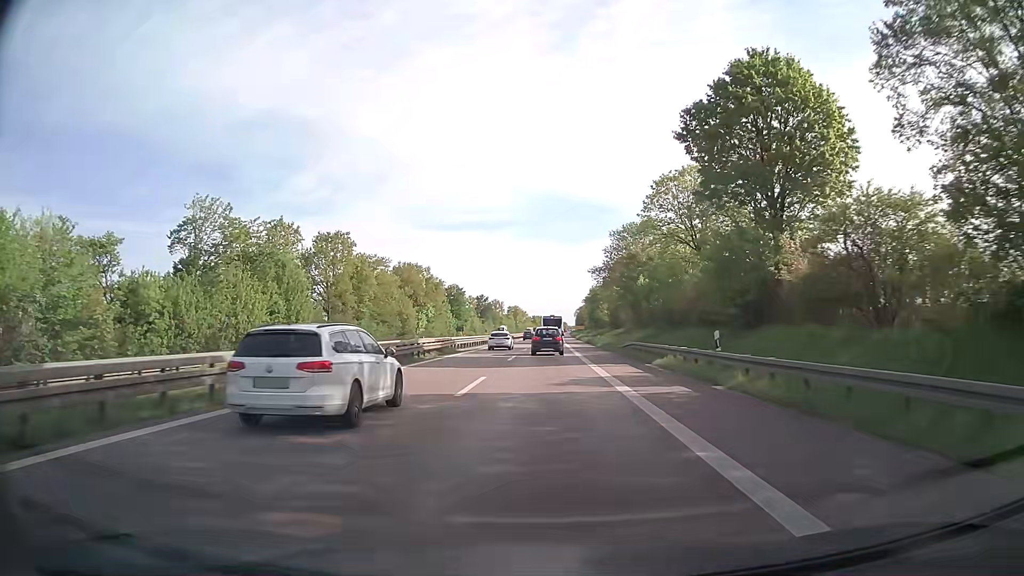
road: trunk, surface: asphalt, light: Day
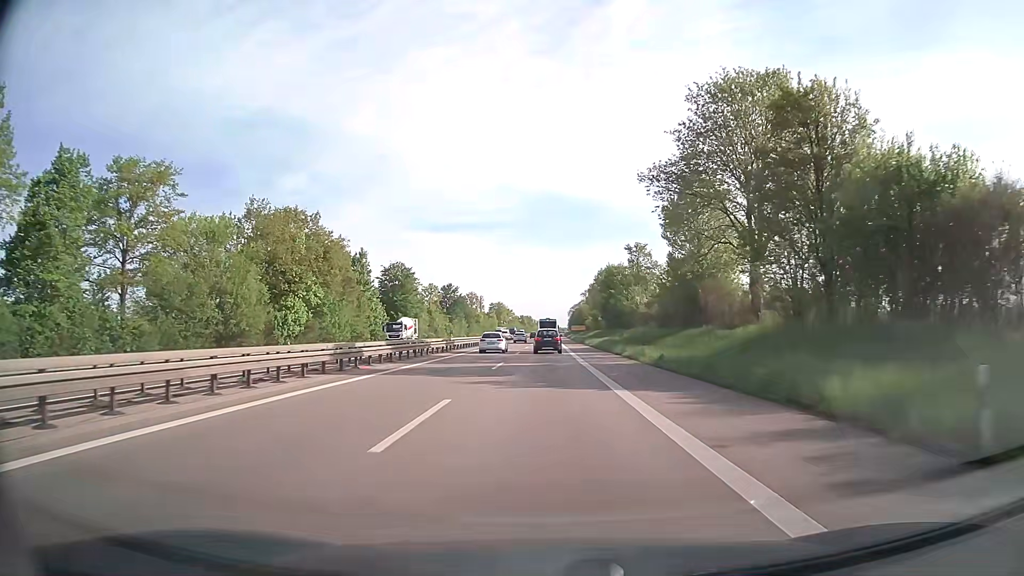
(+0.7, +61.1) m; +1°
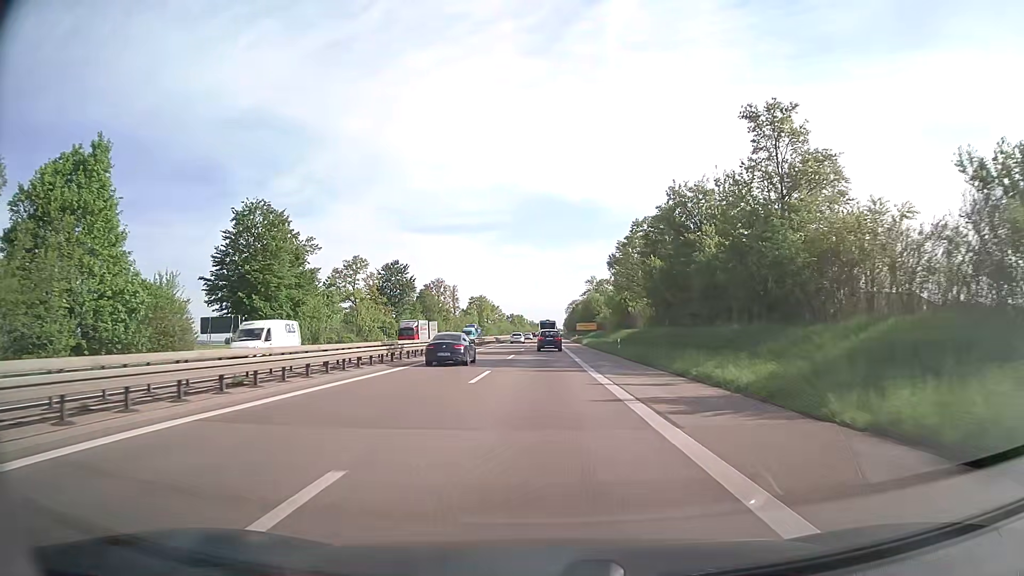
(+0.1, +61.7) m; 0°
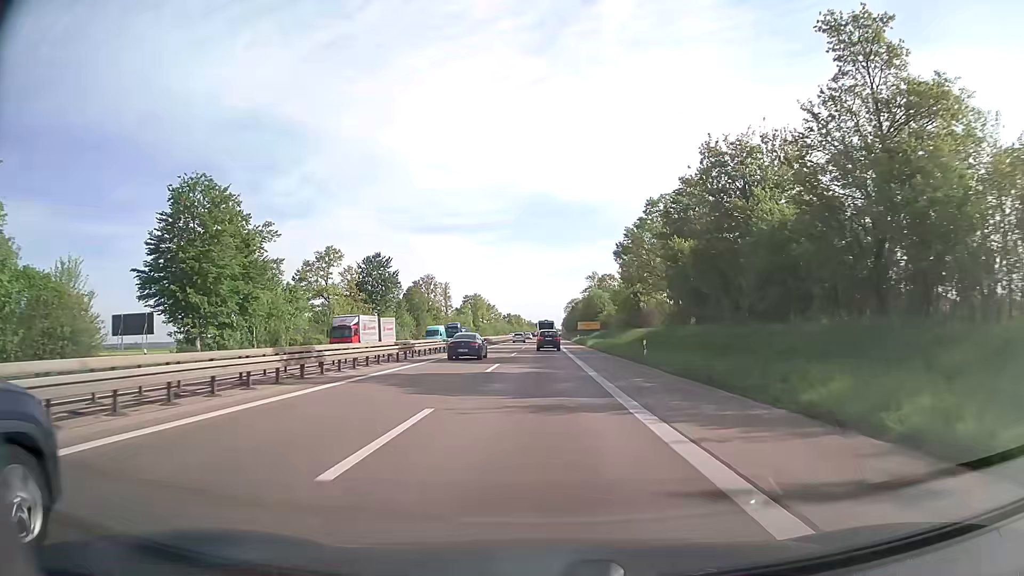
(0.0, +12.4) m; 0°
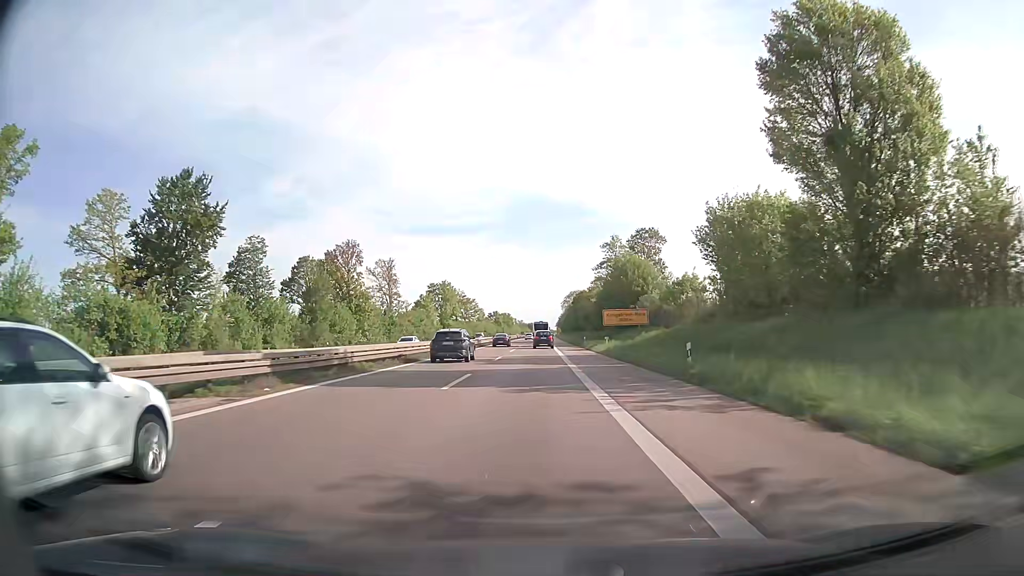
(+0.1, +62.0) m; 0°
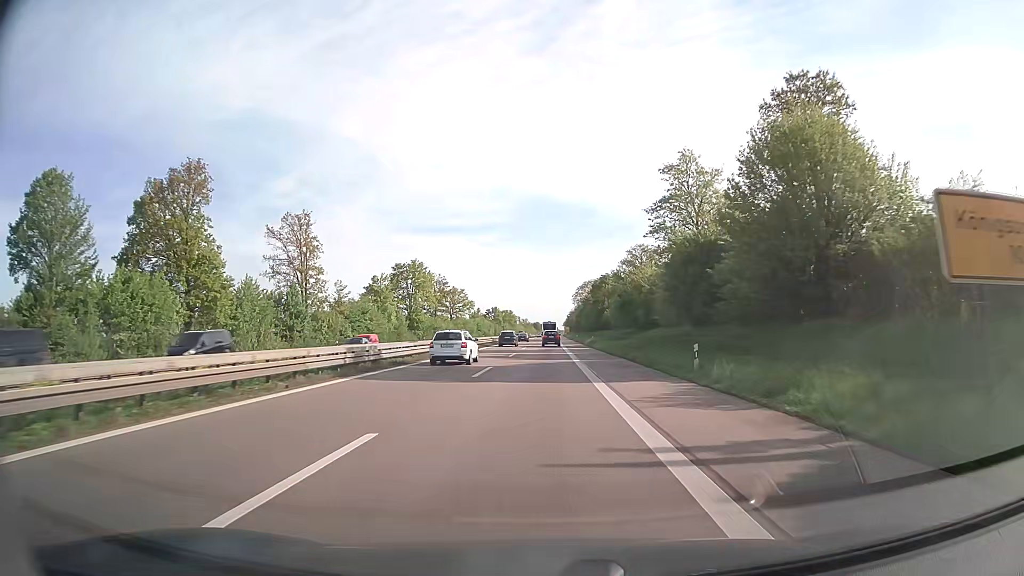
(-0.3, +49.9) m; -1°
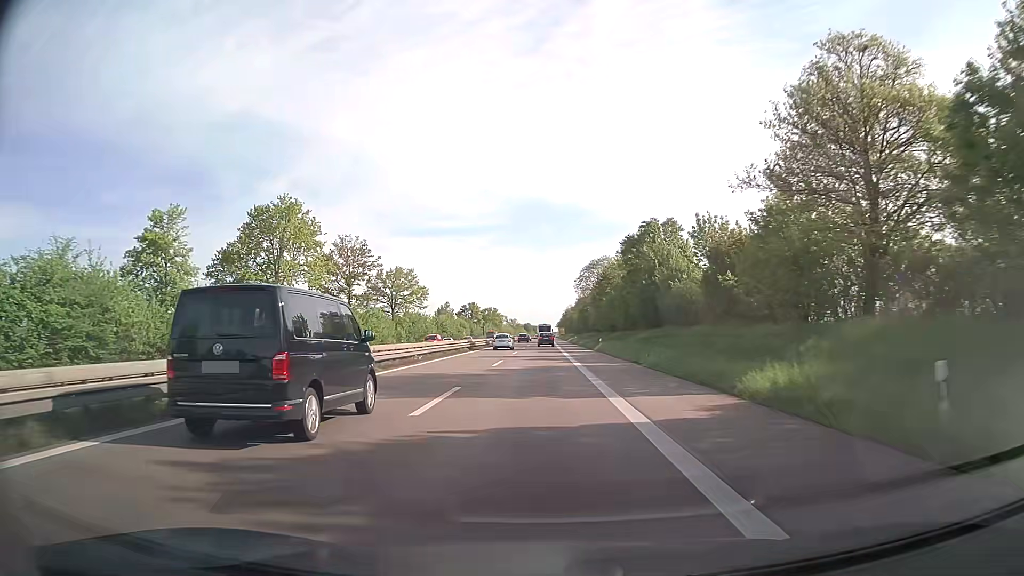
(+0.4, +64.2) m; +1°
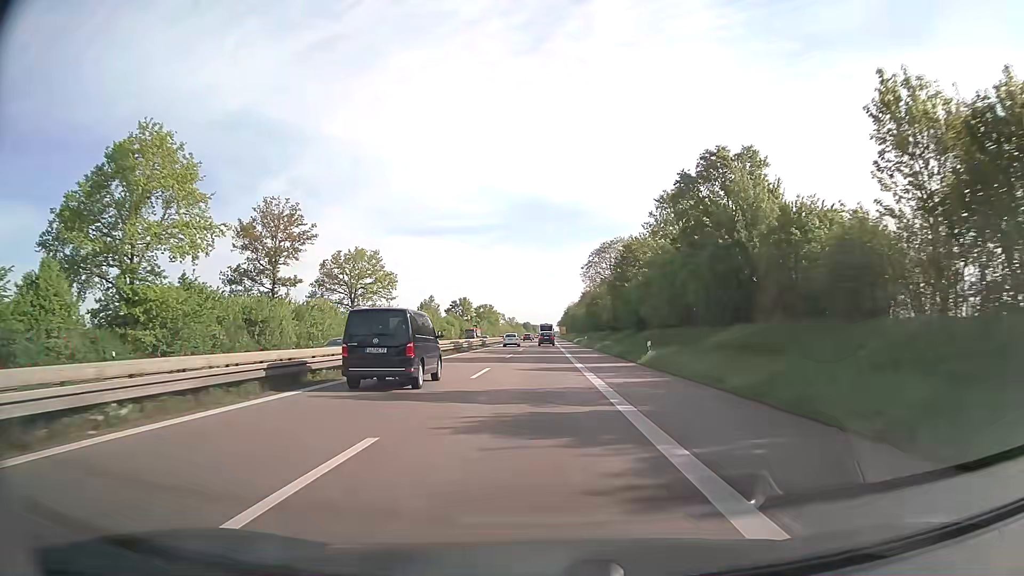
(0.0, +26.8) m; 0°
(0, +10) (0, +20) (0, +30) (0, +40) (0, +50) (0, +60) (0, +70) (0, +80) (0, +90) (0, +100) m
